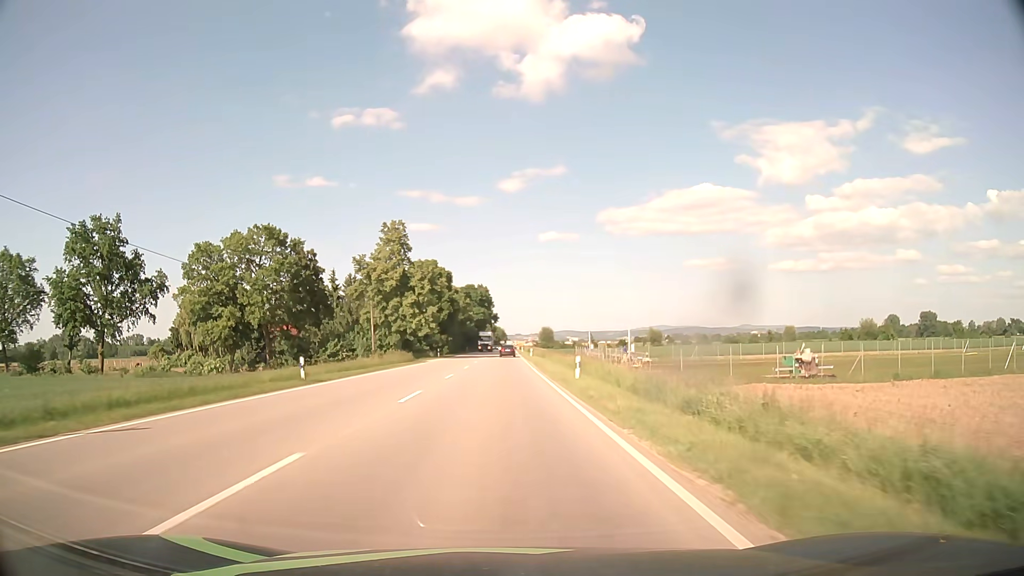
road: primary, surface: asphalt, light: Day
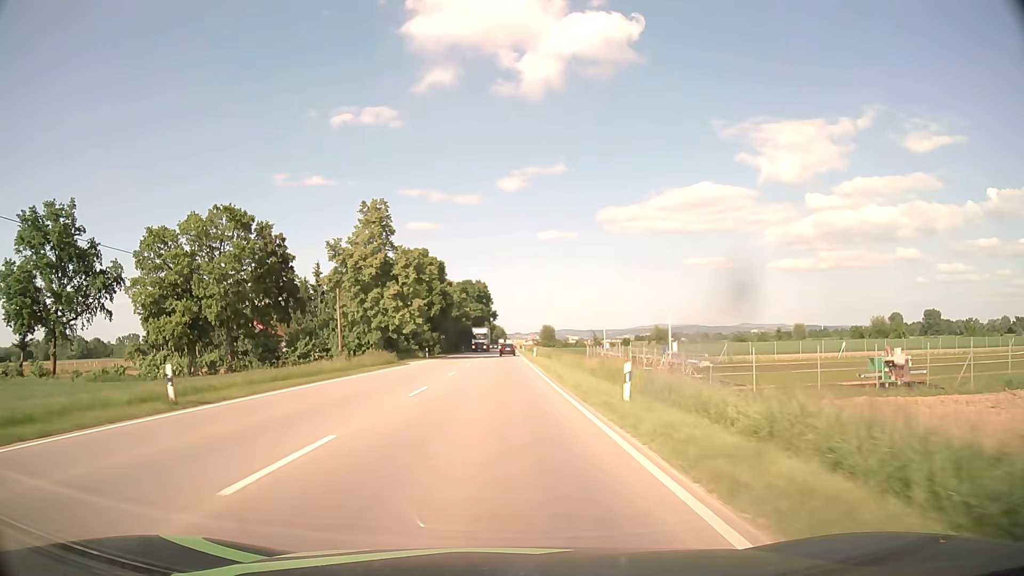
(0.0, +10.2) m; 0°
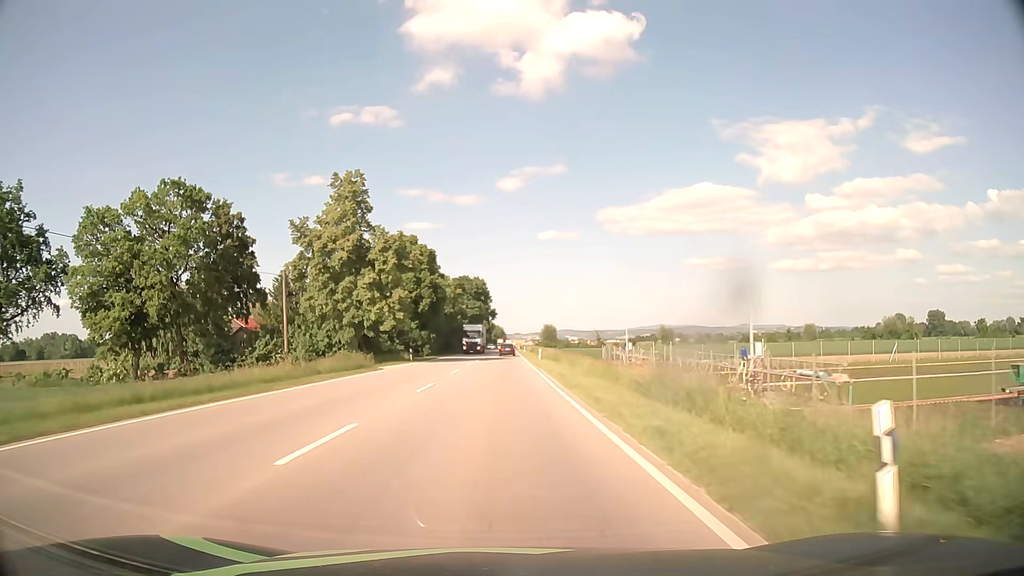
(0.0, +10.3) m; 0°
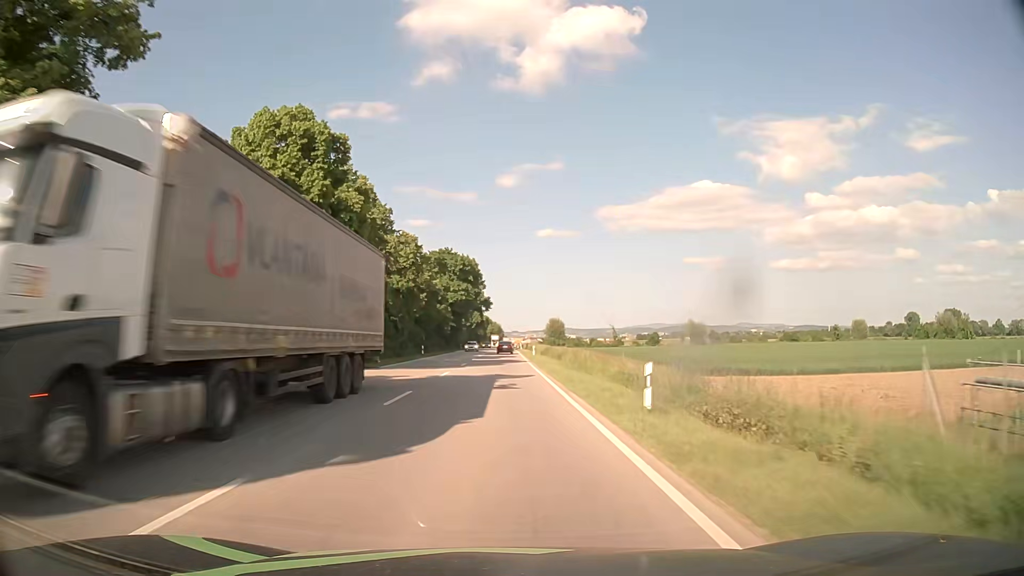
(+0.1, +40.9) m; 0°
